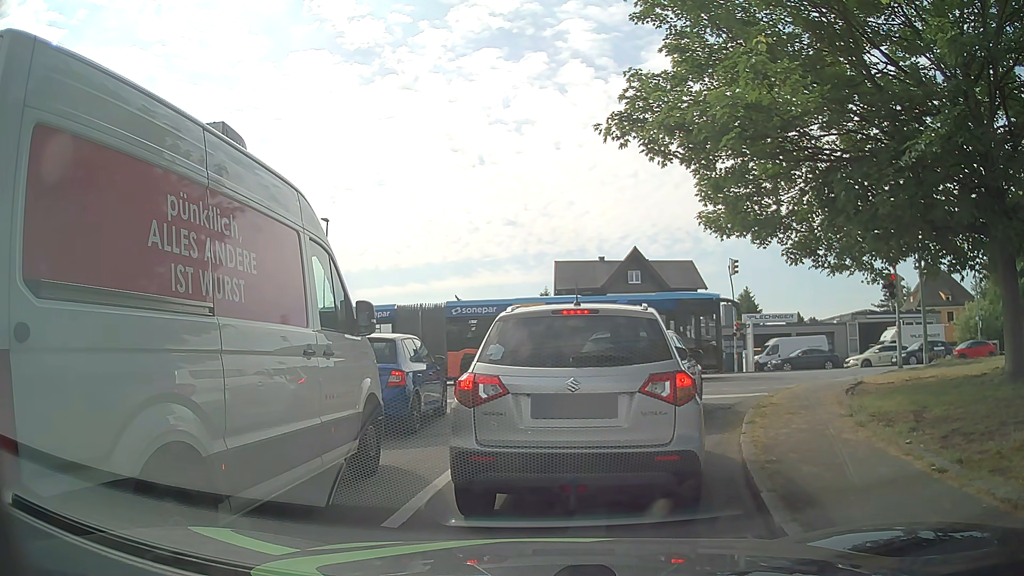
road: residential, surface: asphalt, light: Day
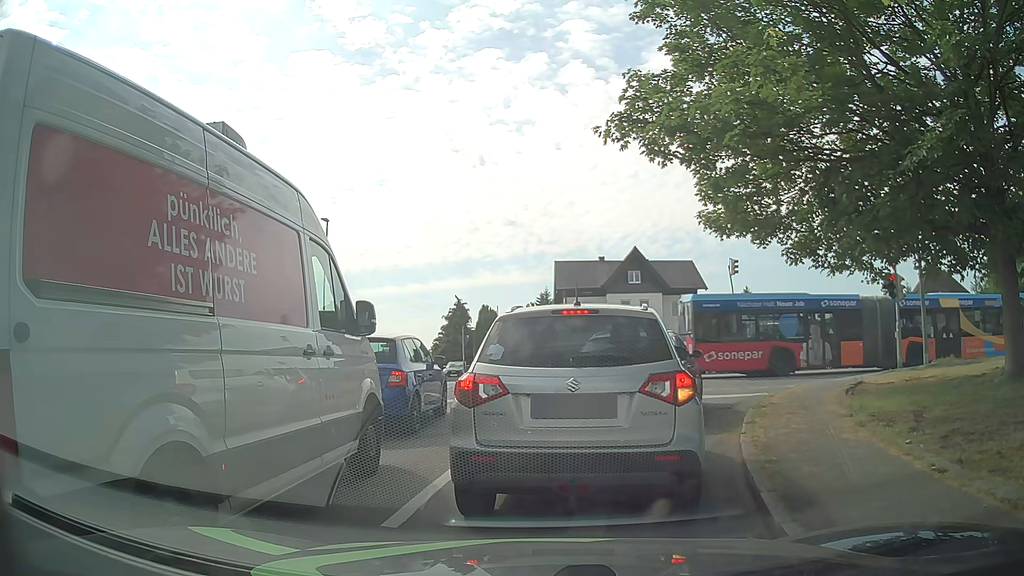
(0.0, 0.0) m; 0°
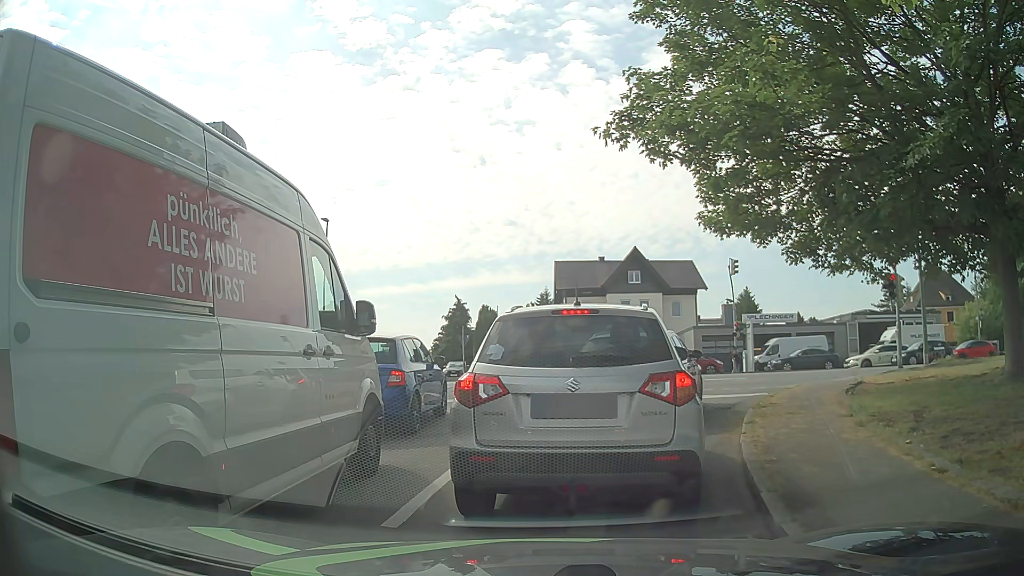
(0.0, 0.0) m; 0°
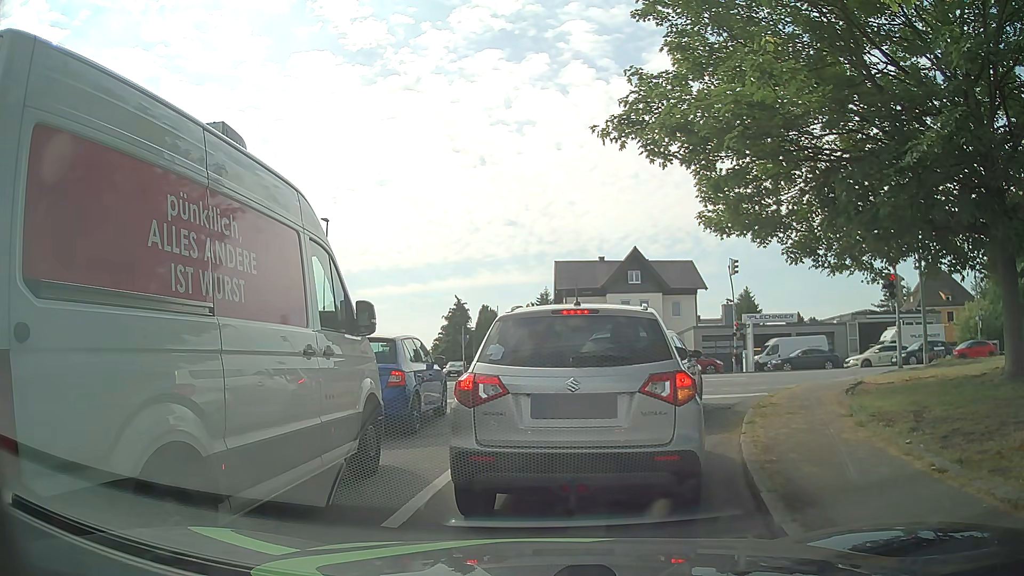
(0.0, 0.0) m; 0°
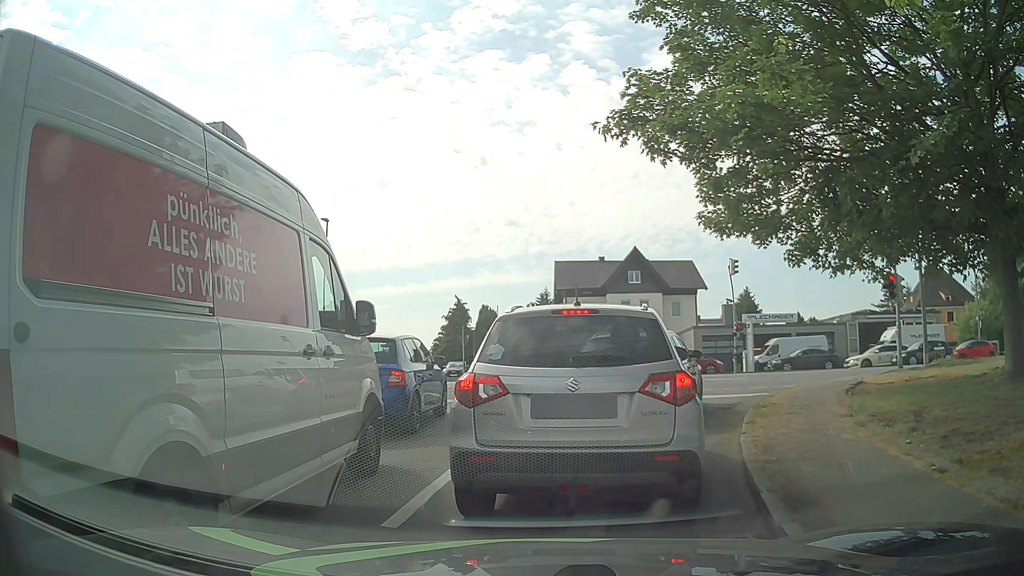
(0.0, 0.0) m; 0°
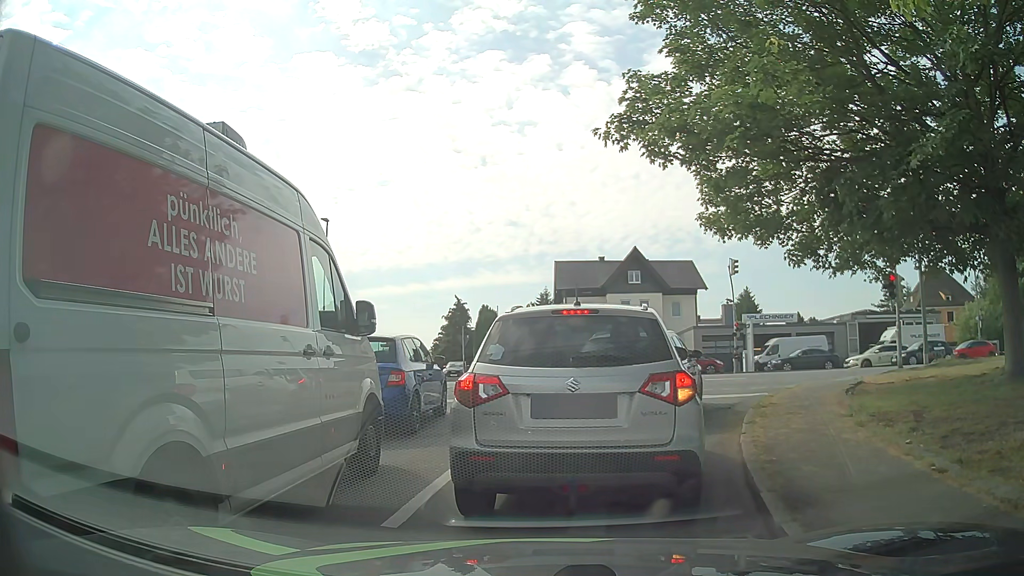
(0.0, 0.0) m; 0°
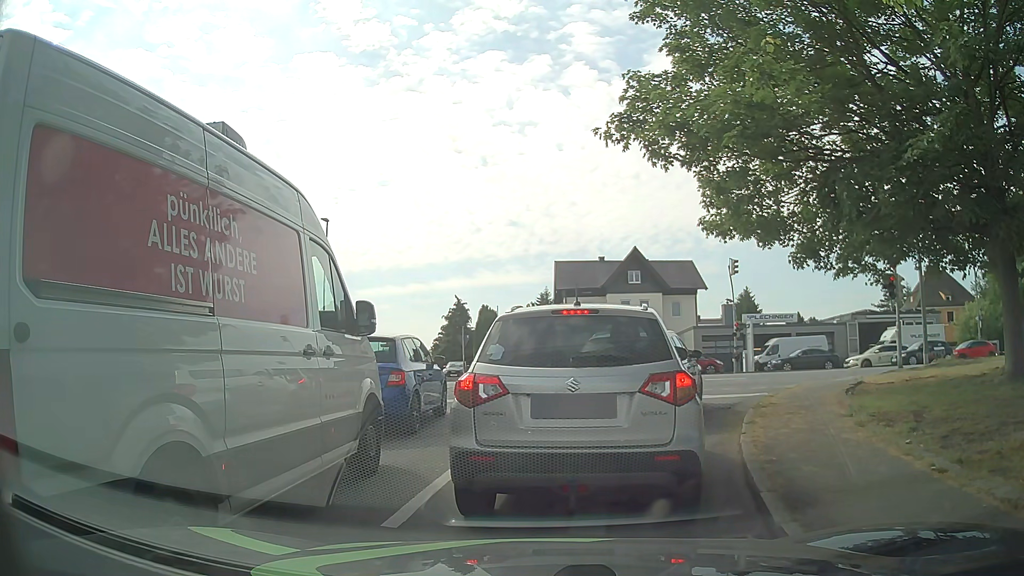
(0.0, 0.0) m; 0°
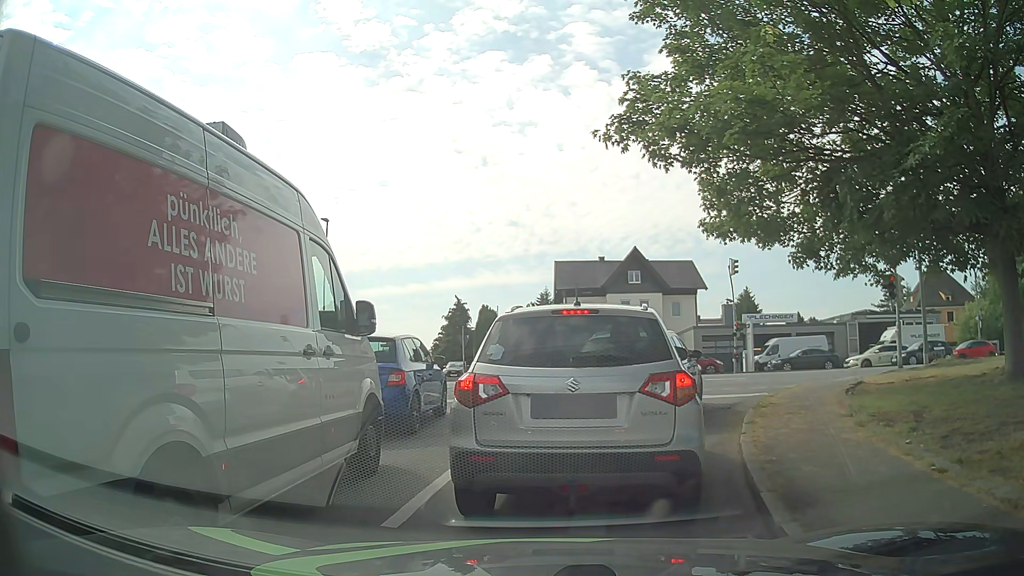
(0.0, 0.0) m; 0°
